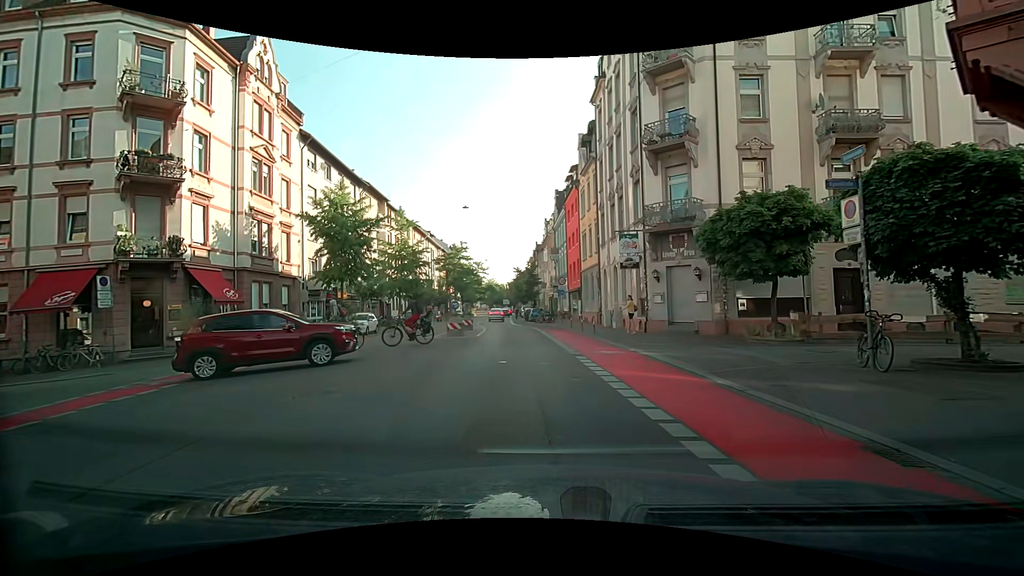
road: secondary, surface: asphalt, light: Day
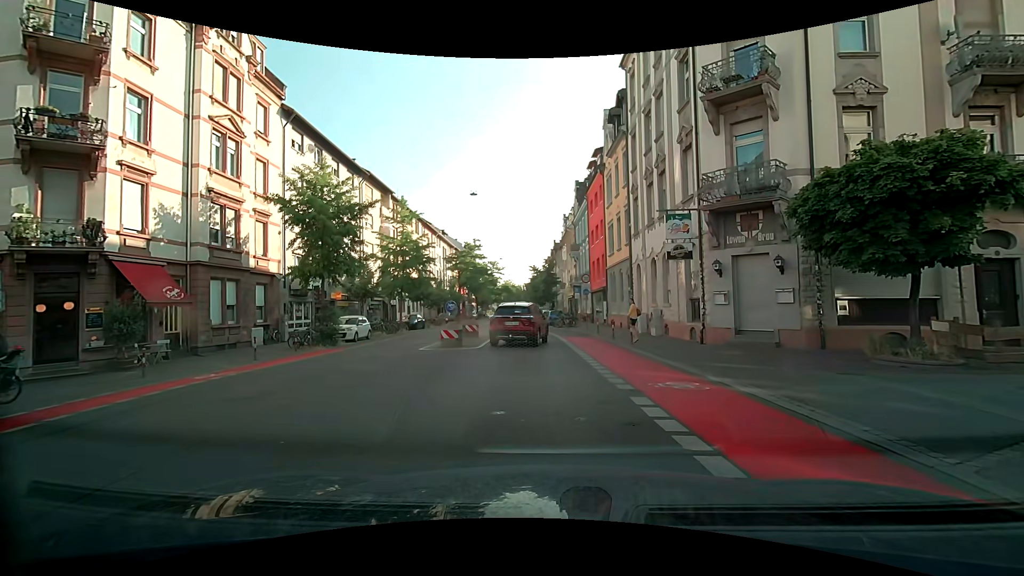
(-0.2, +5.1) m; -1°
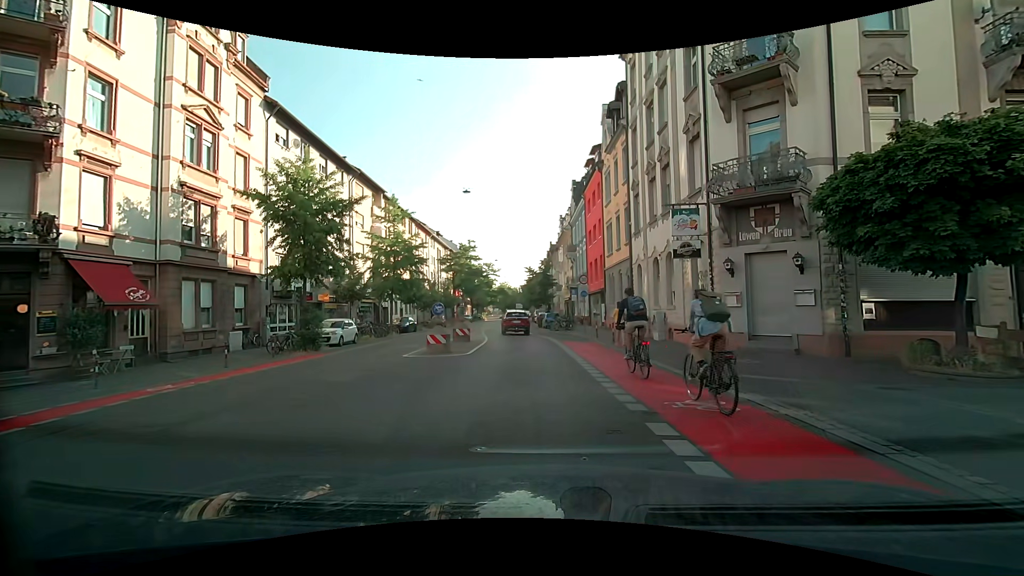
(0.0, +1.4) m; 0°
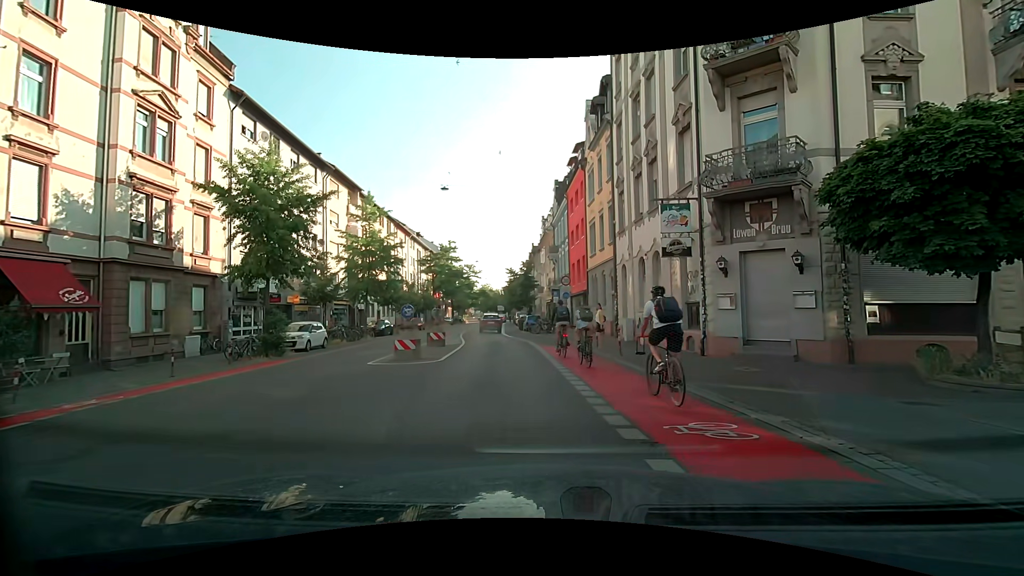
(0.0, +1.4) m; +3°
